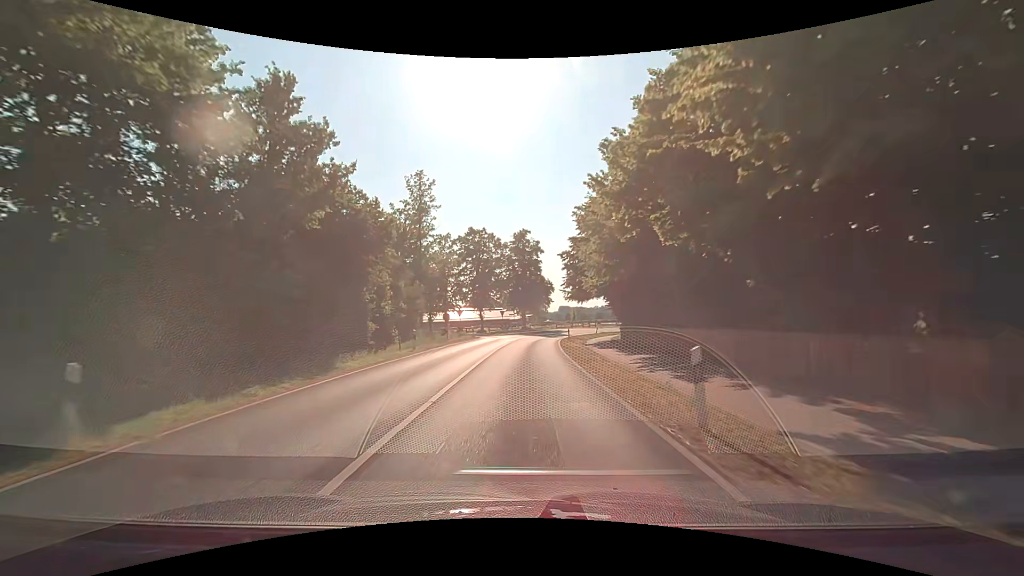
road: secondary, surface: asphalt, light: Day
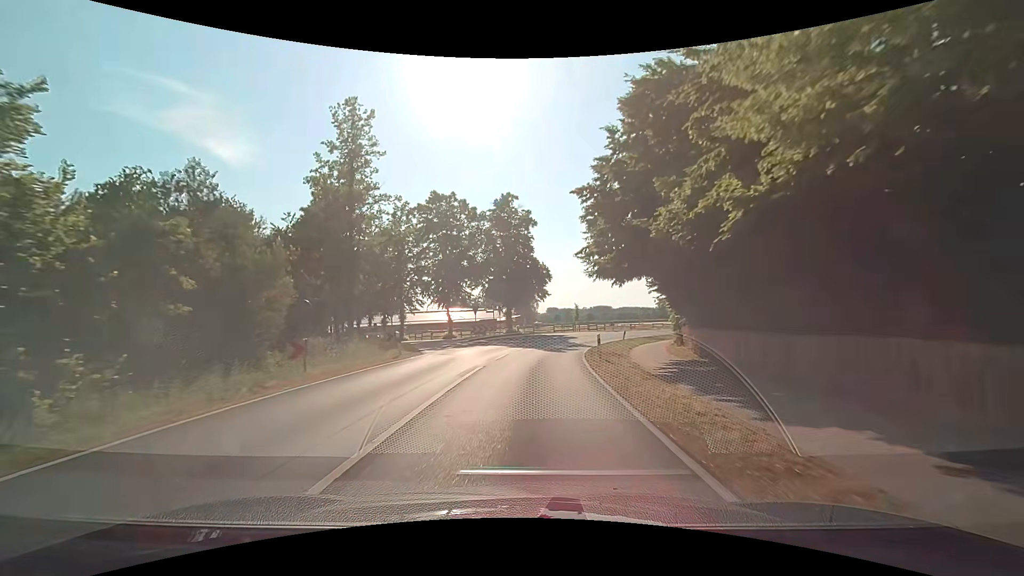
(+0.1, +22.8) m; +1°
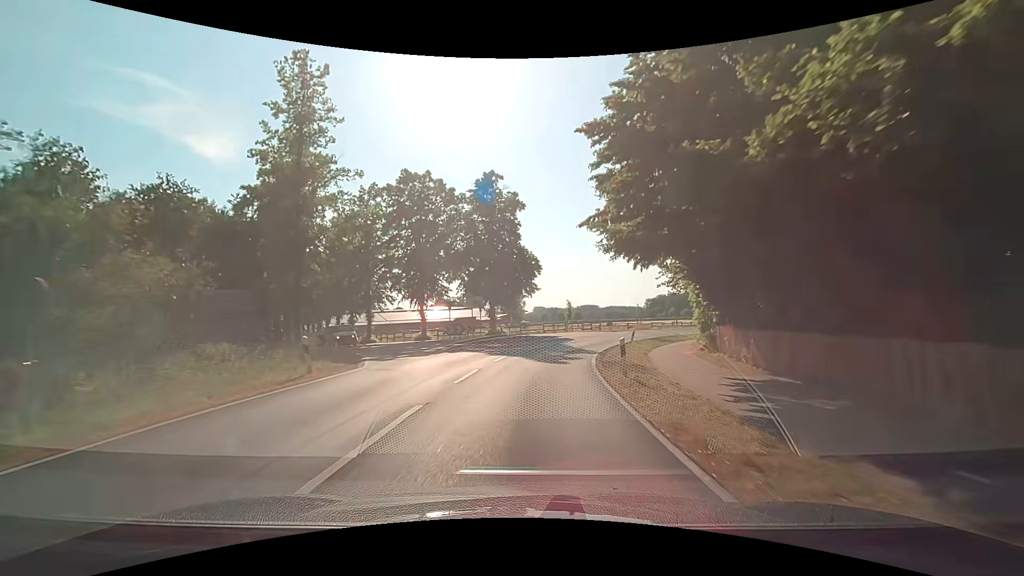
(+0.1, +7.6) m; +2°
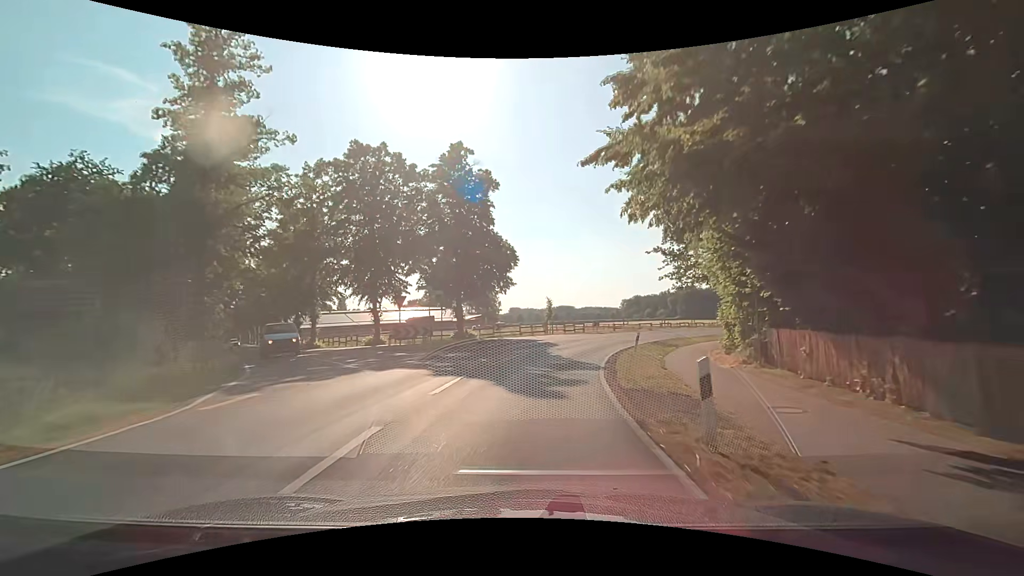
(+0.1, +7.6) m; +3°
(0, +10) (+2, +20) (+4, +30) (+8, +39) (+13, +47) (+19, +56) (+25, +63) (+31, +71) (+38, +79) (+45, +86) m
